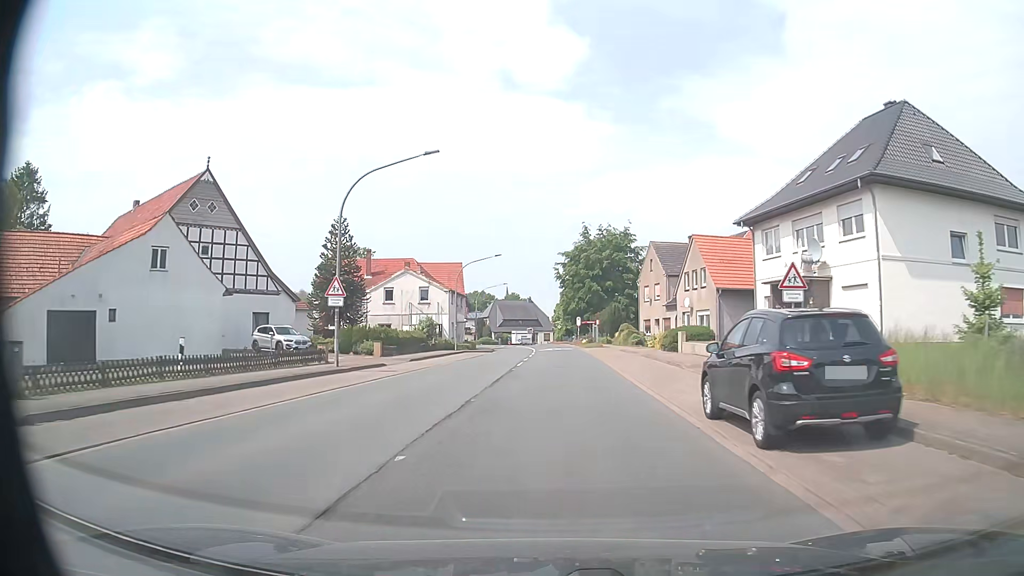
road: primary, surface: asphalt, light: Day
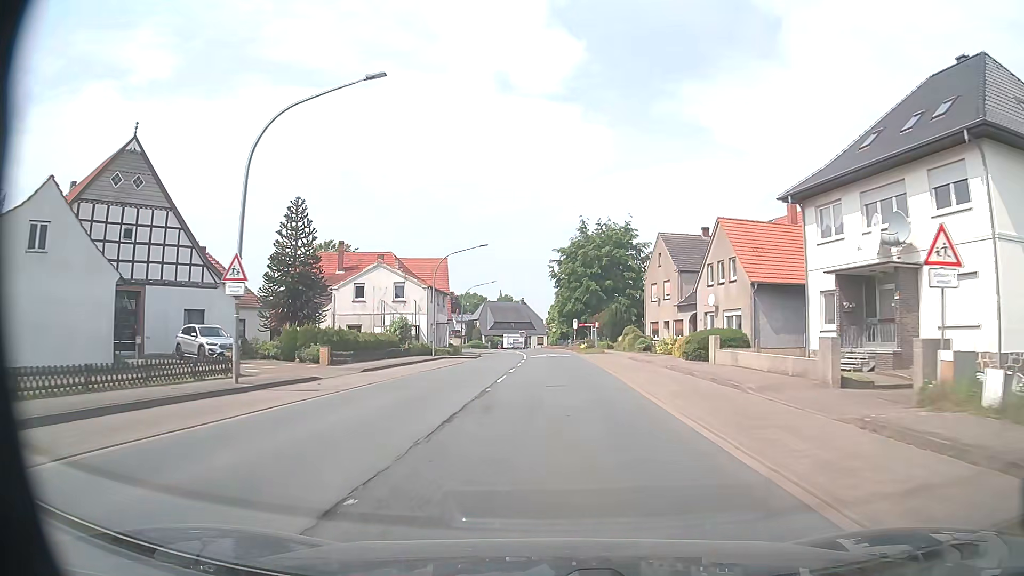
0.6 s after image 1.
(+0.1, +8.1) m; +1°
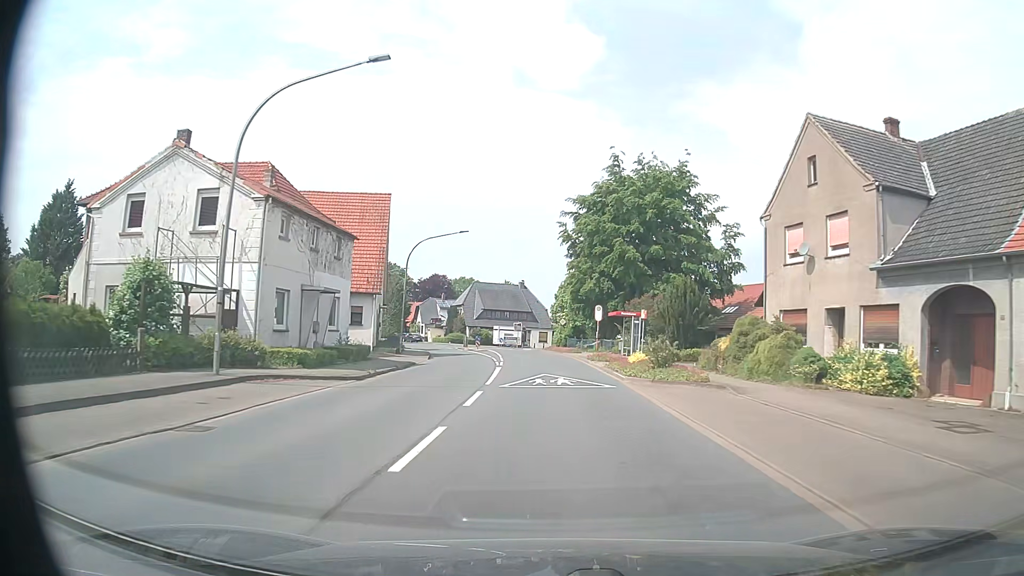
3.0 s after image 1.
(0.0, +32.2) m; 0°
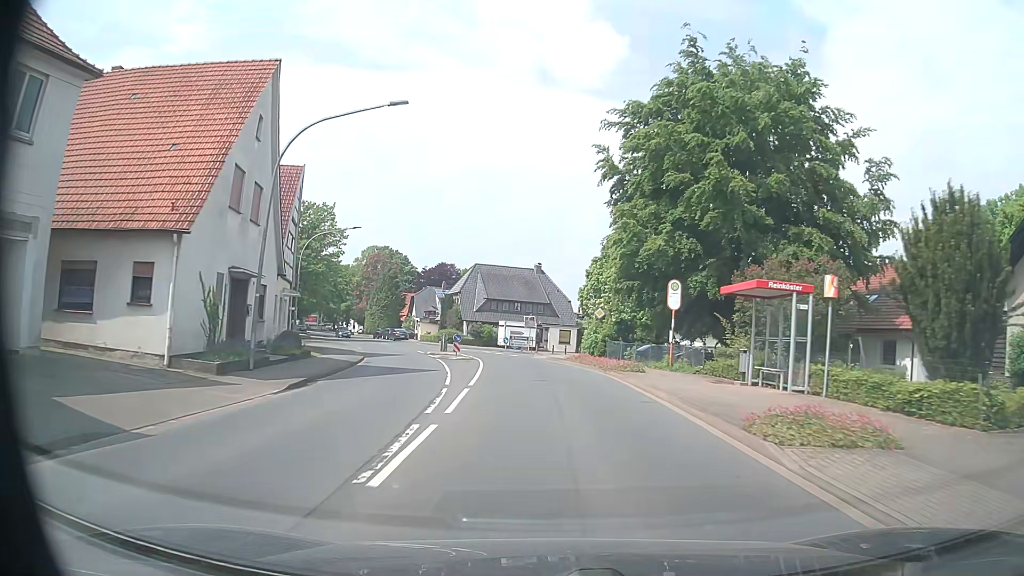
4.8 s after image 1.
(-0.4, +24.3) m; -2°
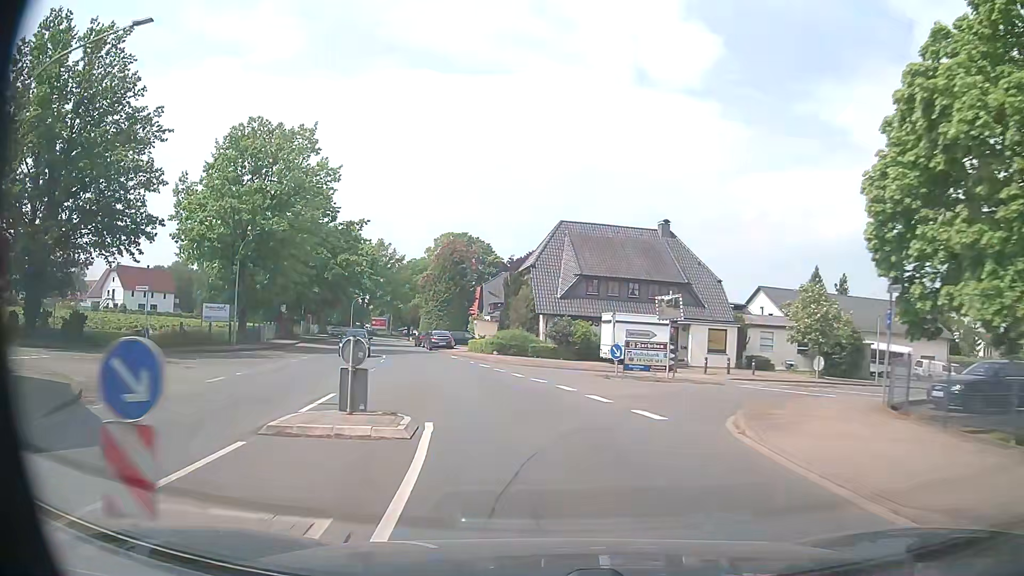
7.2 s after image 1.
(-1.7, +32.4) m; -8°
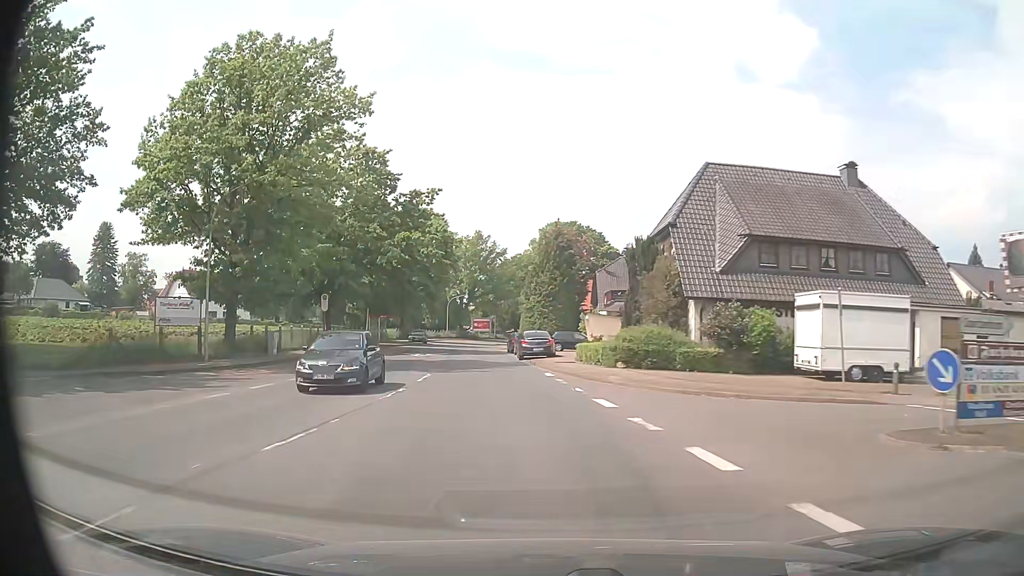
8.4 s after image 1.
(-1.3, +16.2) m; -10°
(0, +10) (-2, +20) (-3, +30) (-4, +40) (-6, +50) (-7, +60) (-8, +70) (-9, +79) (-10, +89) (-10, +99) m
